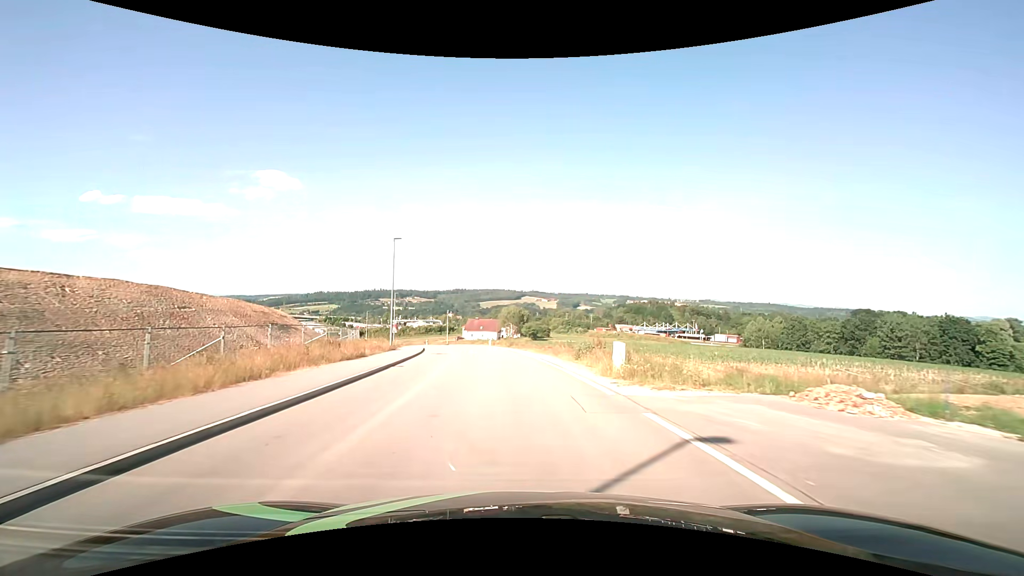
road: unclassified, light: Day
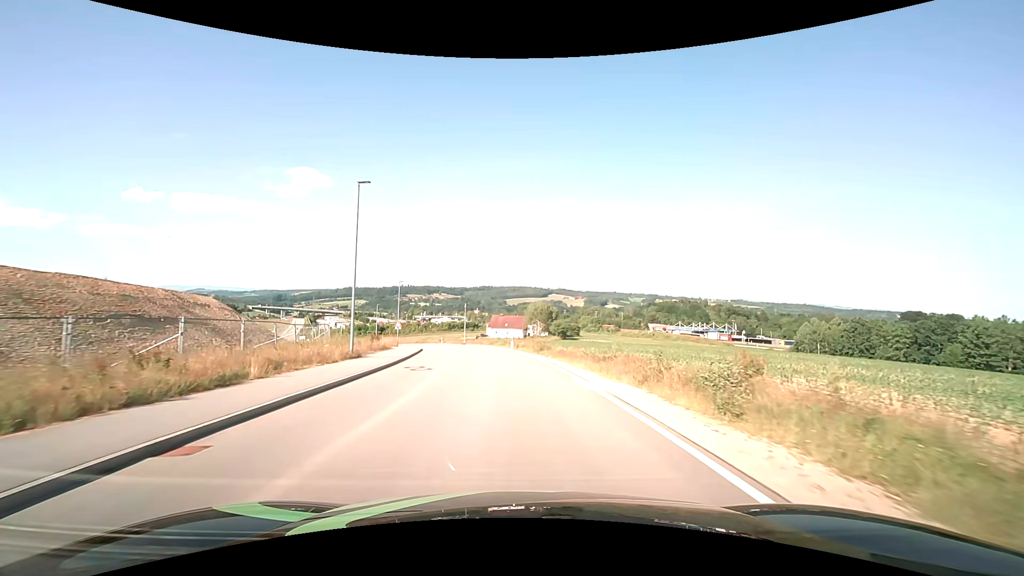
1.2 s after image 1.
(-0.3, +13.8) m; -3°
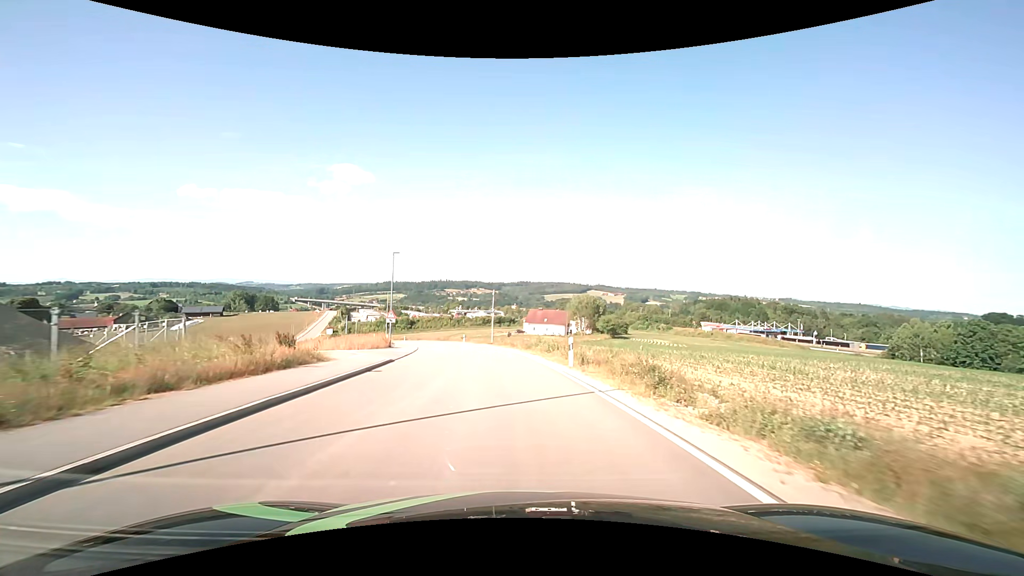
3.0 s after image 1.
(-0.9, +20.8) m; -4°
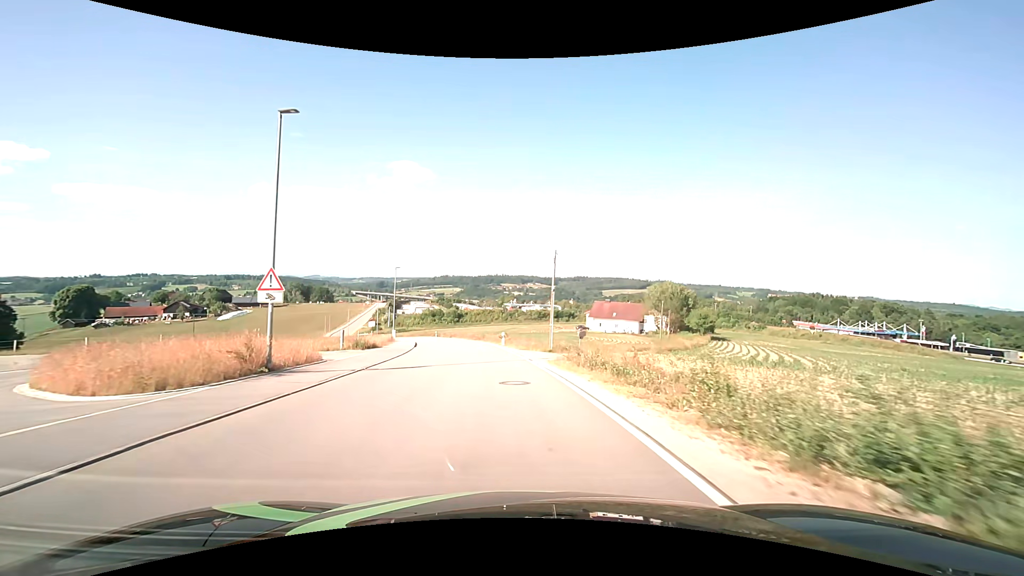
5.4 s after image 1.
(-1.4, +28.2) m; -6°
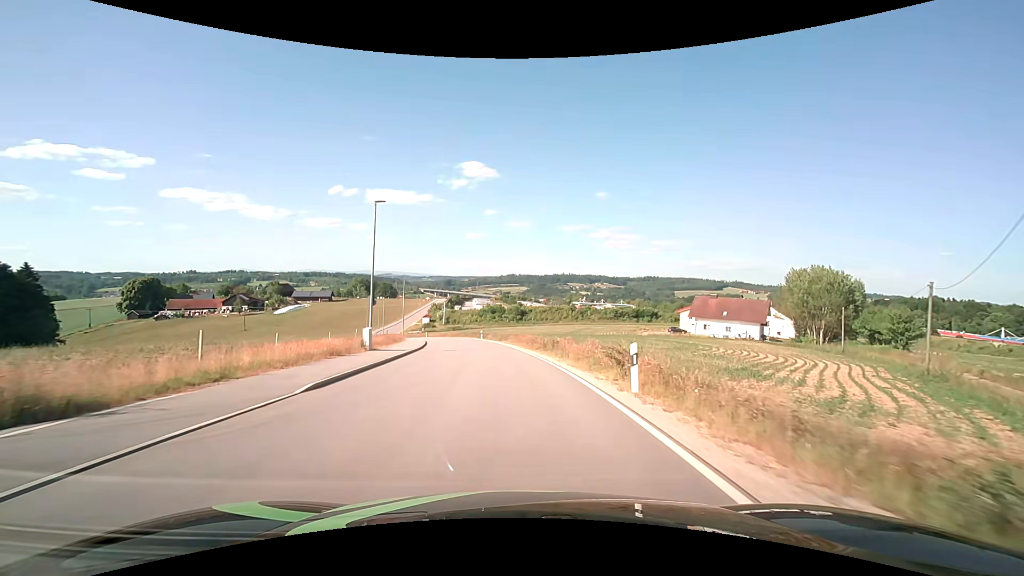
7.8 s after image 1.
(-1.9, +29.2) m; -8°
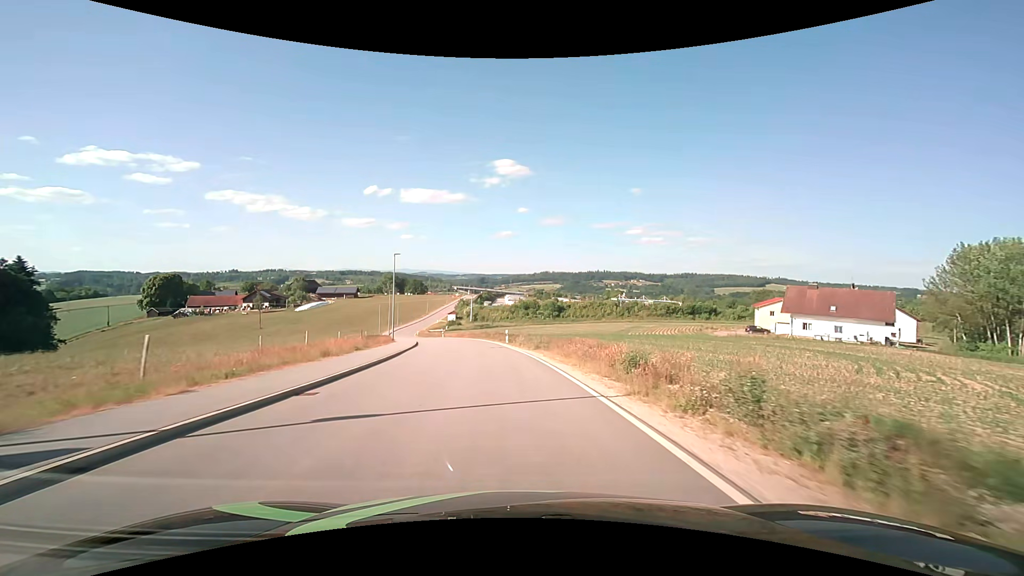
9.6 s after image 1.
(-0.7, +22.3) m; -4°
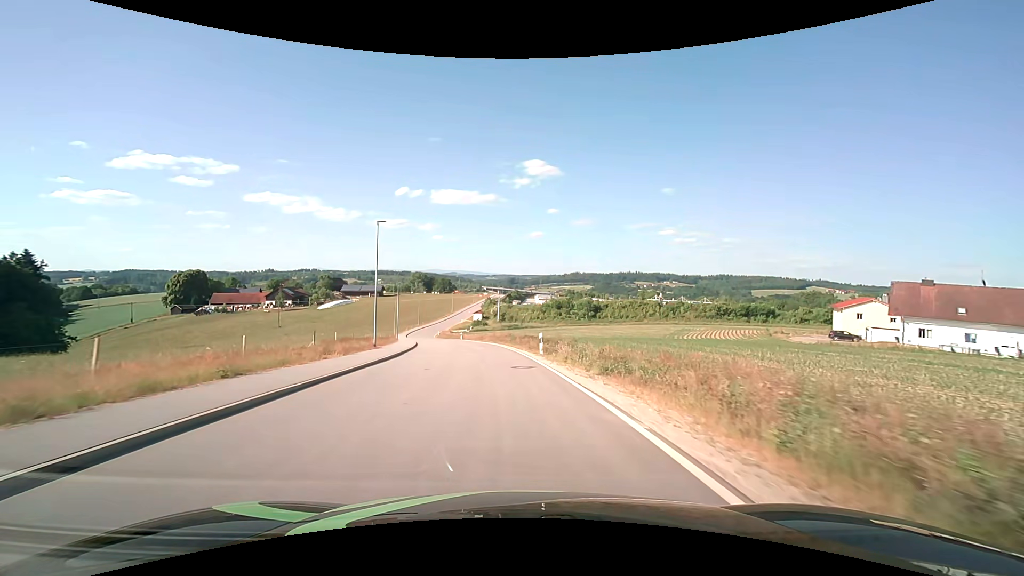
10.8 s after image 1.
(-0.4, +14.8) m; -3°
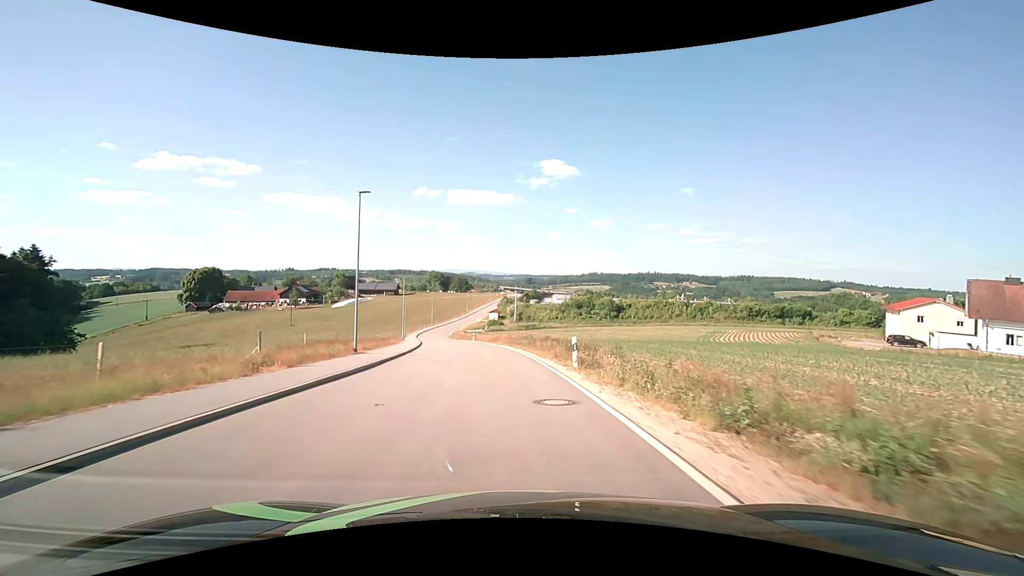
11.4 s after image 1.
(-0.1, +7.3) m; -2°
(0, +10) (-1, +20) (-2, +30) (-3, +40) (-5, +50) (-7, +60) (-9, +69) (-11, +79) (-13, +89) (-15, +99) m
